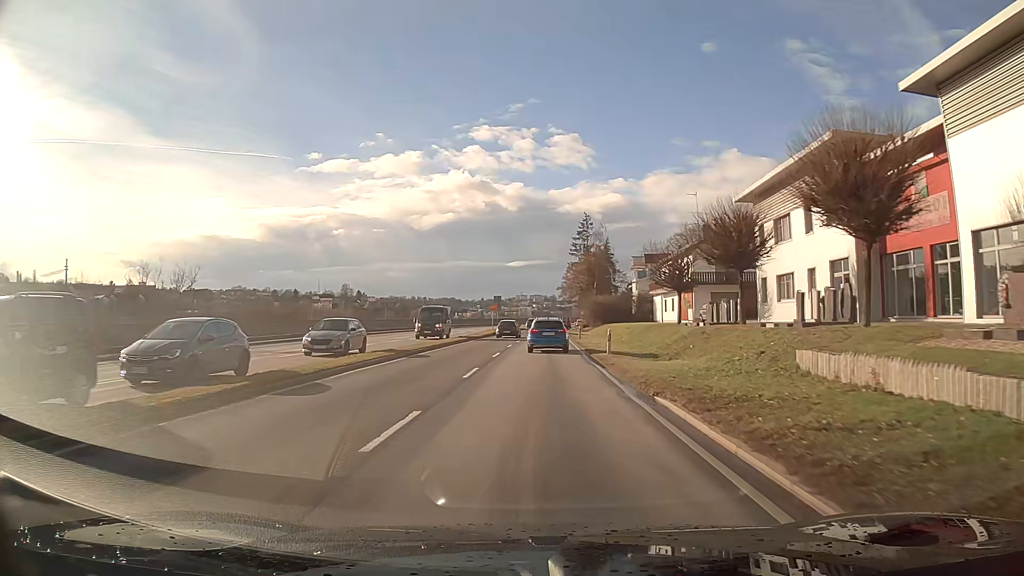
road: primary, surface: asphalt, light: Day
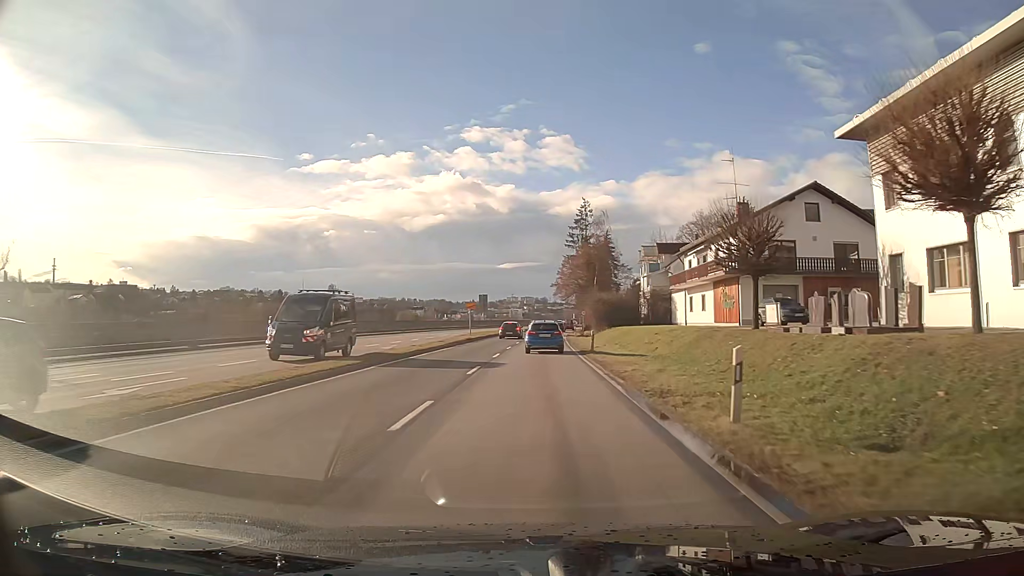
(+0.1, +16.7) m; +1°
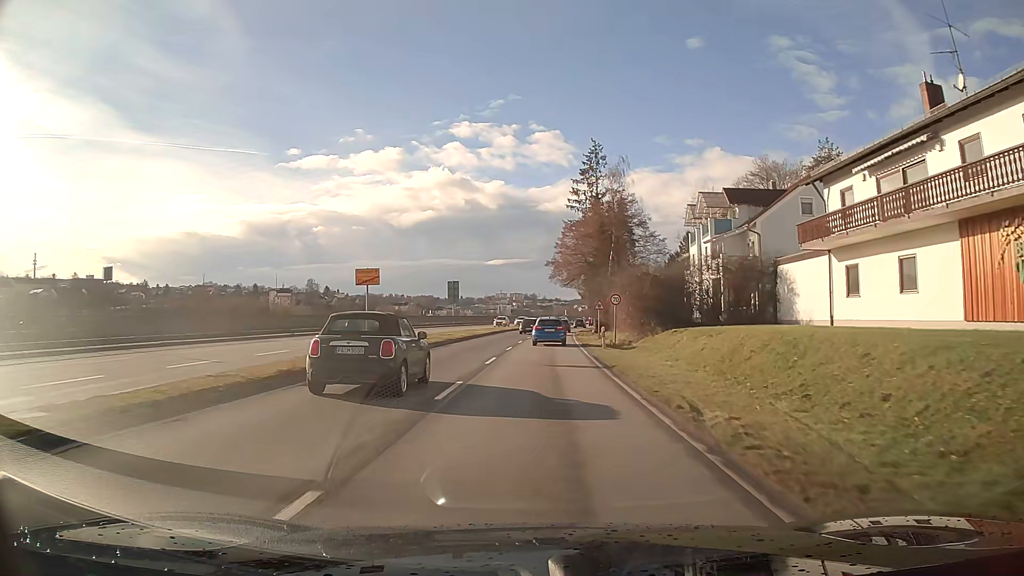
(+0.2, +33.5) m; +1°
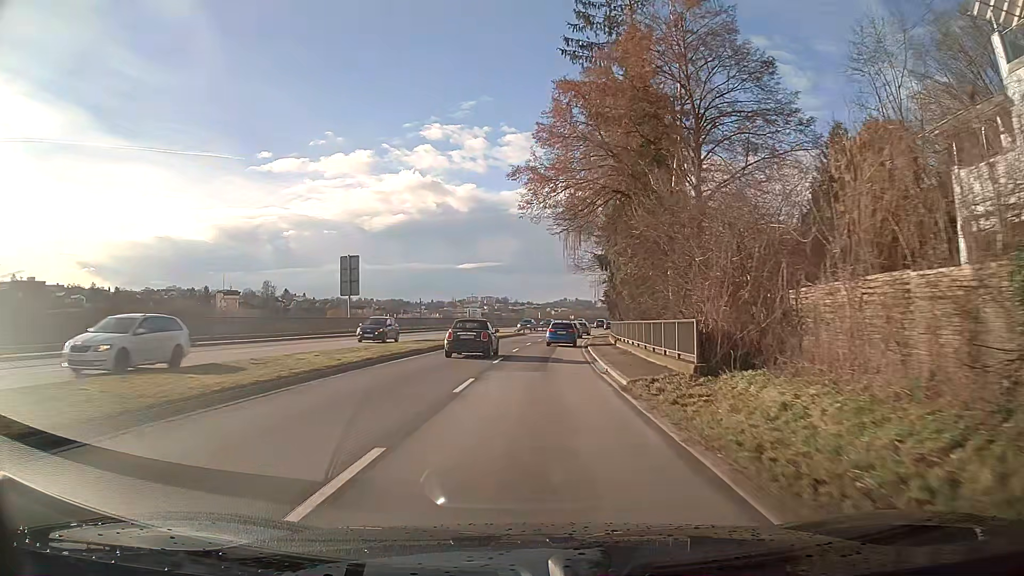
(+1.0, +43.8) m; +3°
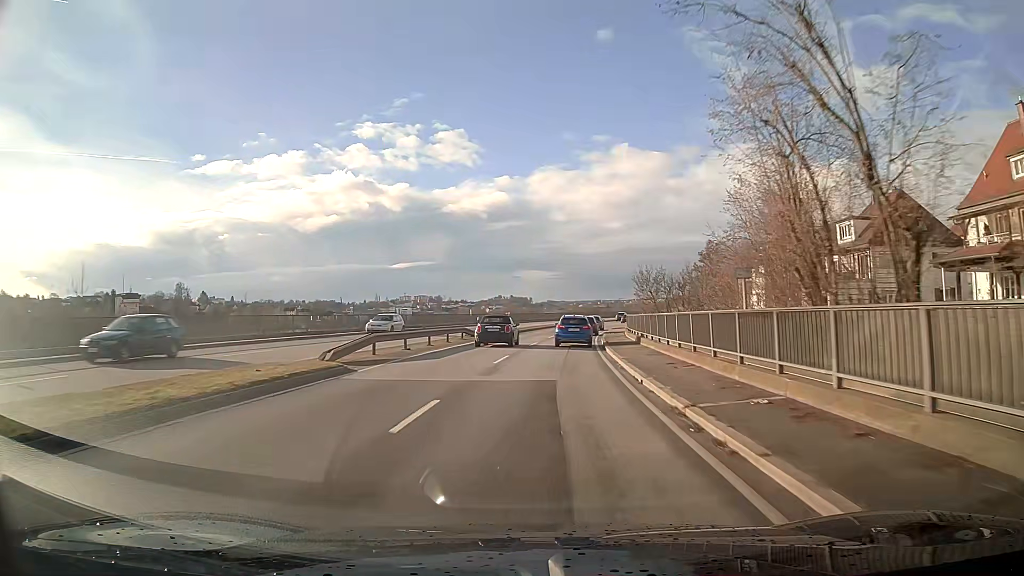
(+2.1, +50.6) m; +5°
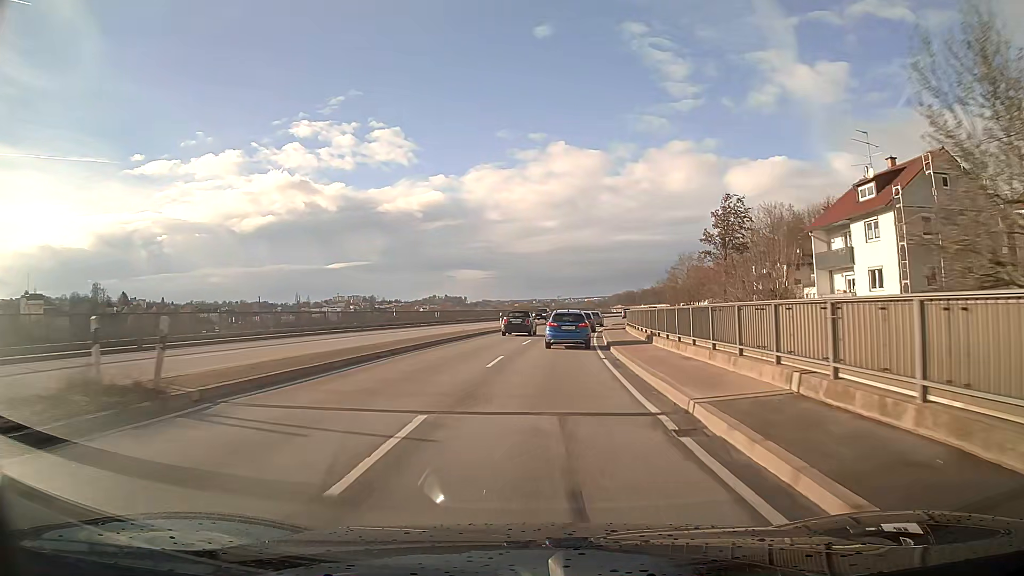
(+1.9, +38.4) m; +6°
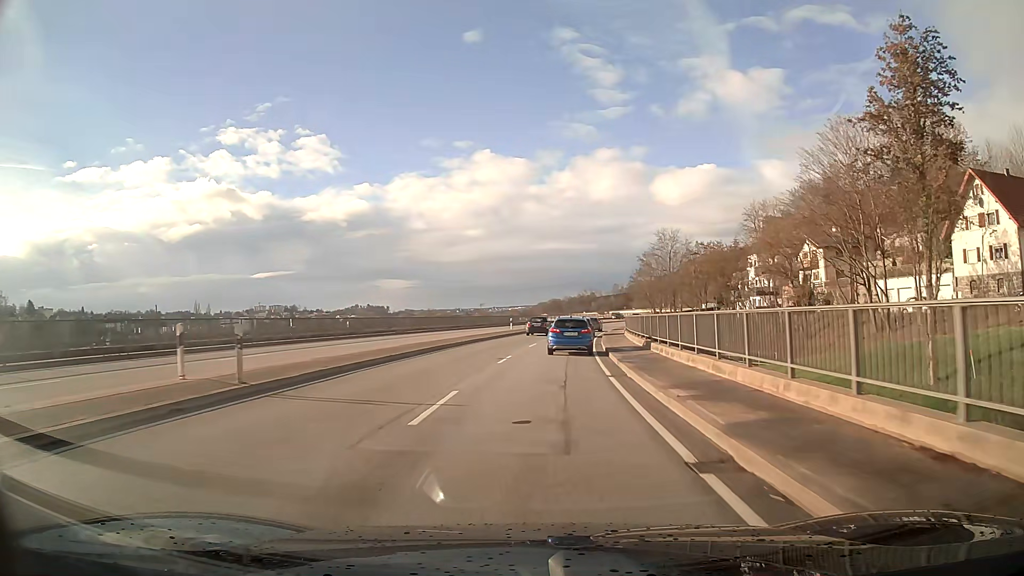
(+2.4, +44.2) m; +6°
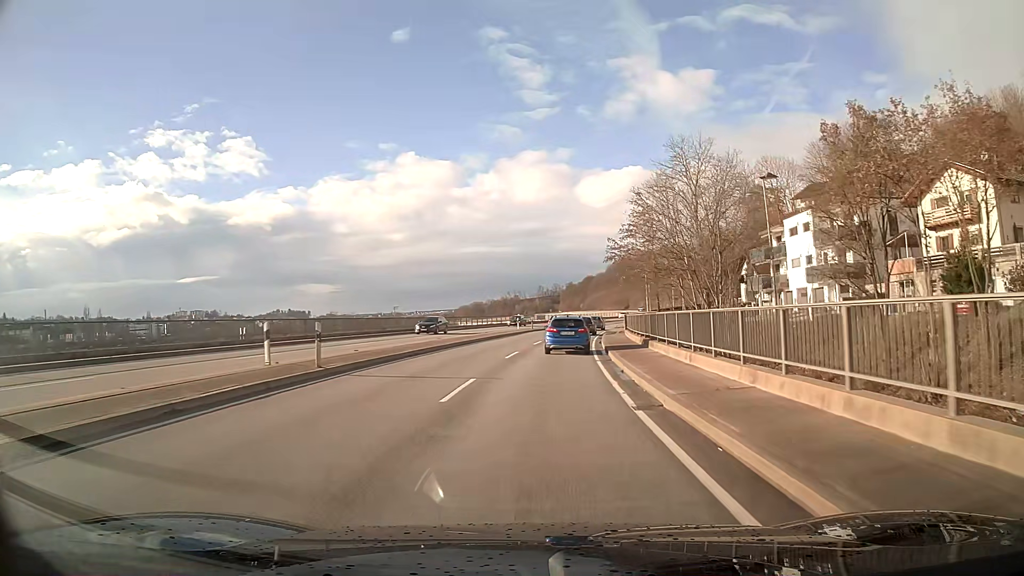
(+2.6, +45.5) m; +7°
(0, +10) (+1, +20) (+1, +30) (+2, +40) (+3, +50) (+4, +60) (+6, +70) (+8, +79) (+10, +89) (+12, +99) m
